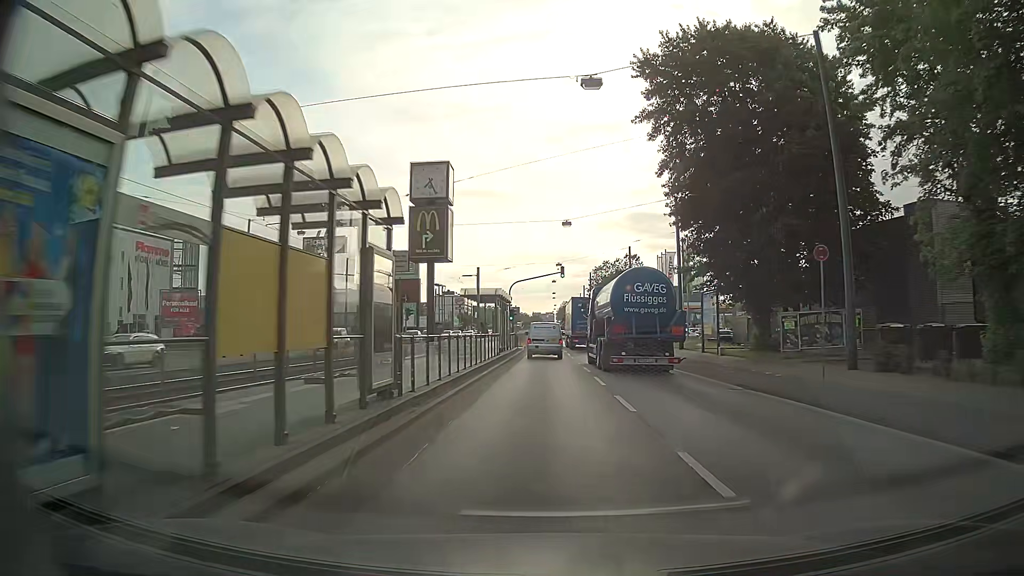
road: primary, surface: asphalt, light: Day
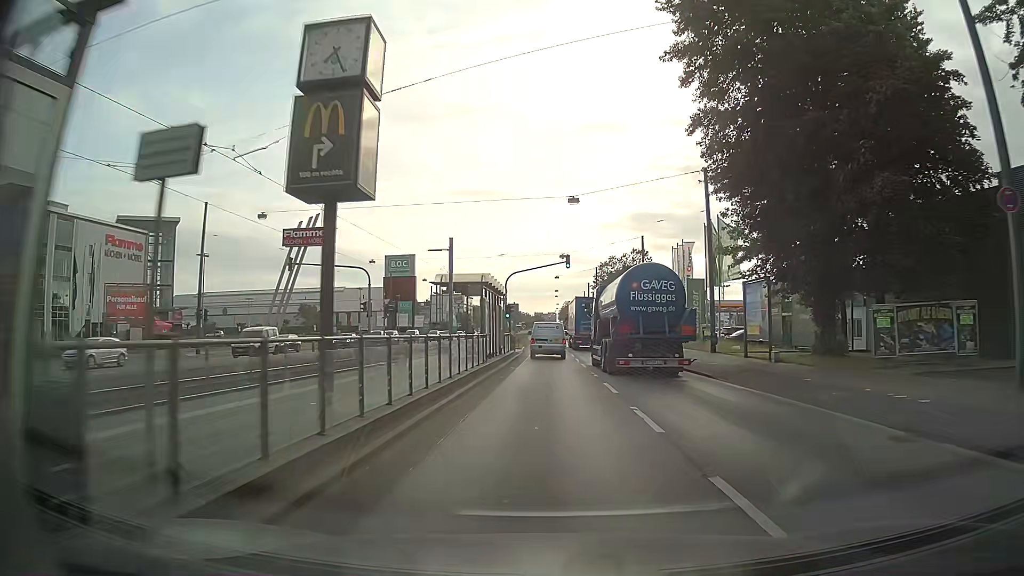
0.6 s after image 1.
(0.0, +8.4) m; 0°
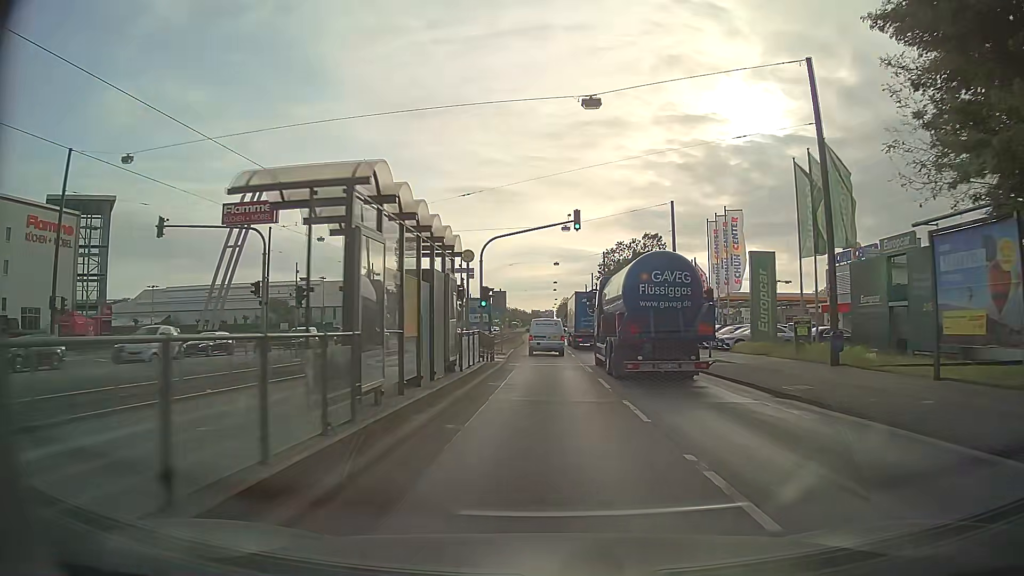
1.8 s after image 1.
(0.0, +16.9) m; 0°
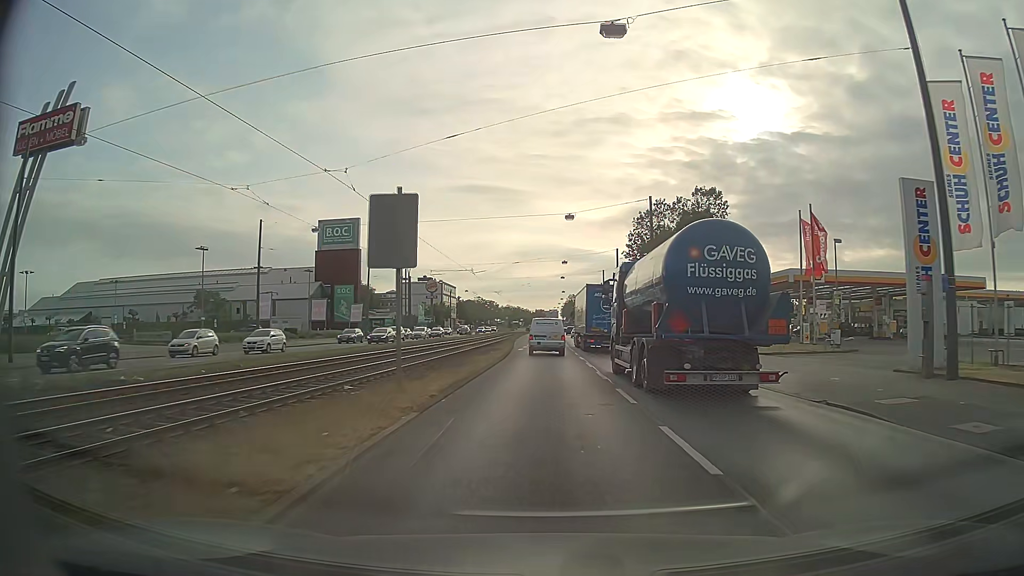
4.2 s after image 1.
(+0.2, +34.3) m; 0°
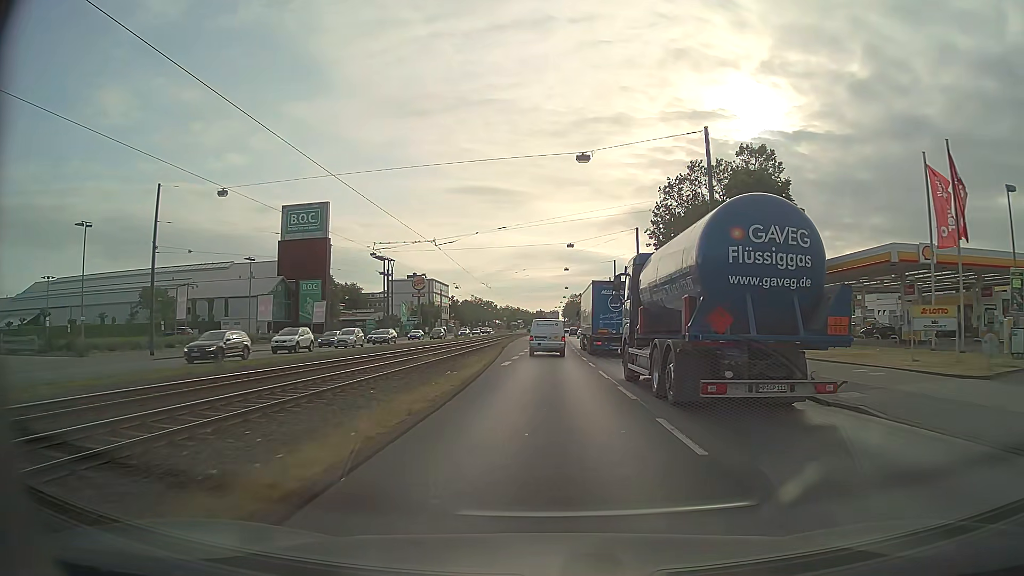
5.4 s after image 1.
(0.0, +17.3) m; 0°
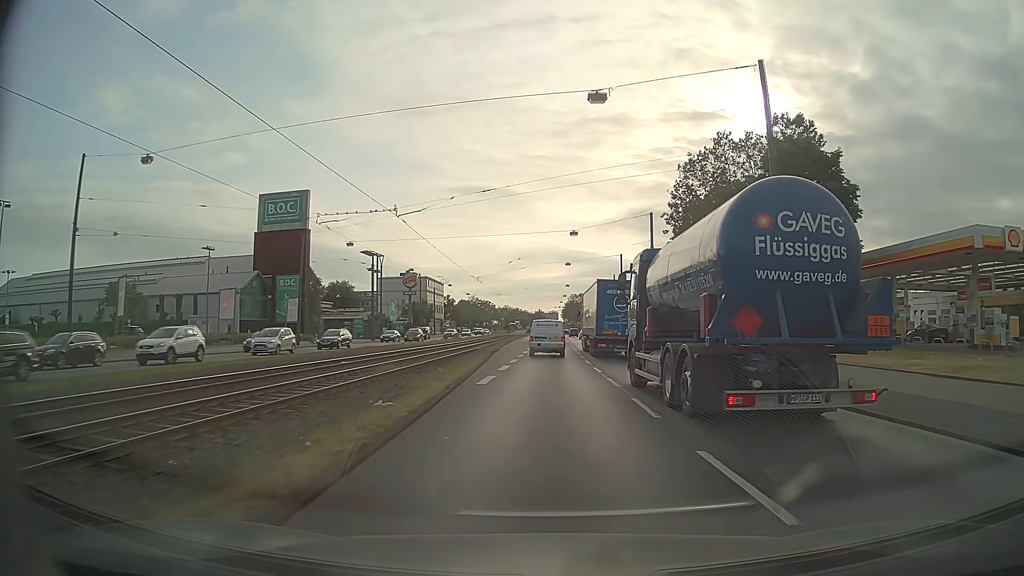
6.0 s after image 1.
(0.0, +8.7) m; 0°
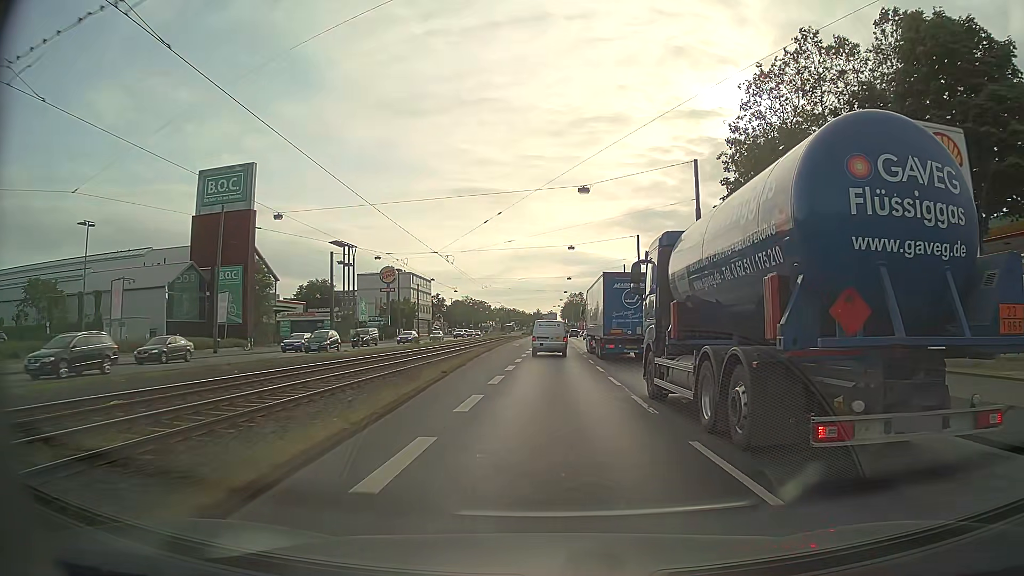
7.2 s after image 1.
(0.0, +17.4) m; 0°
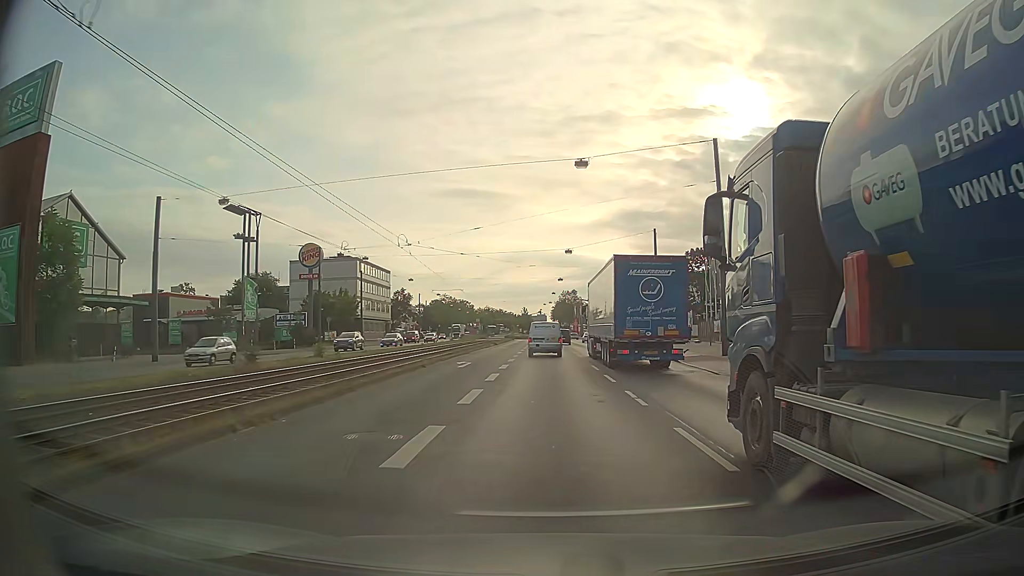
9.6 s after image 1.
(+0.3, +35.2) m; +1°
(0, +10) (0, +20) (0, +30) (0, +40) (0, +50) (0, +60) (0, +70) (0, +80) (0, +90) (0, +100) m
